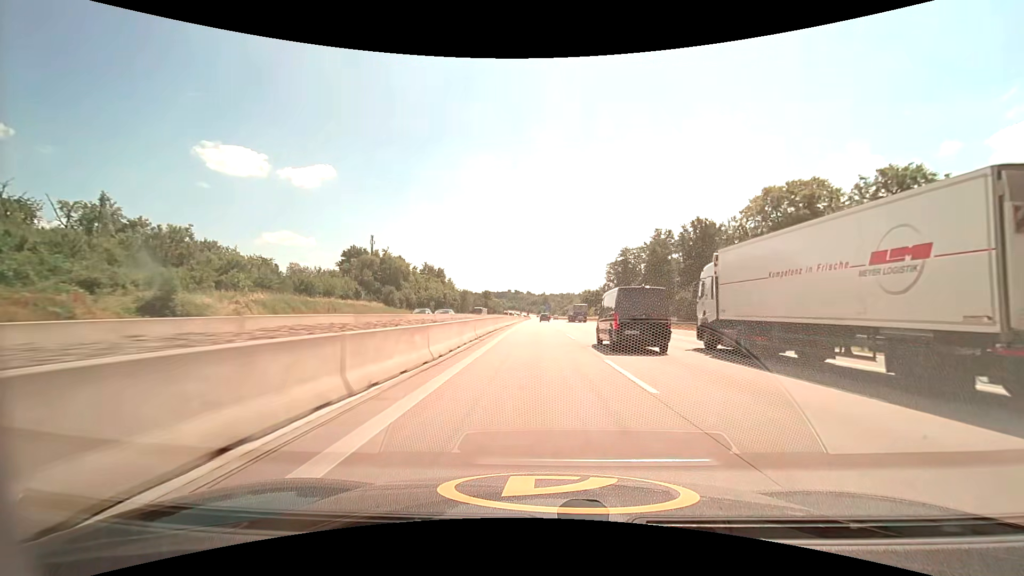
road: motorway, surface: asphalt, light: Day
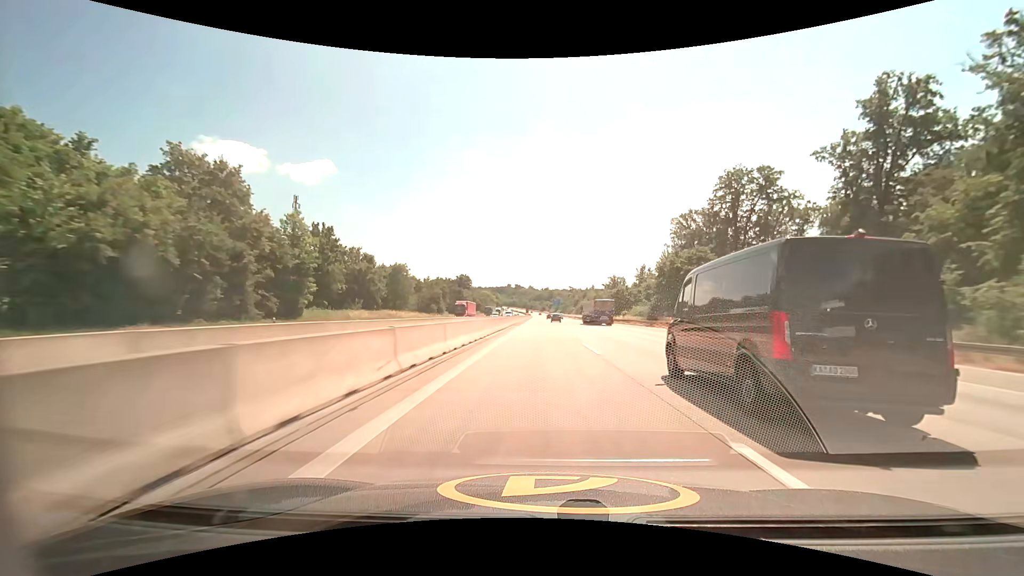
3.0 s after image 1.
(-1.0, +99.1) m; 0°
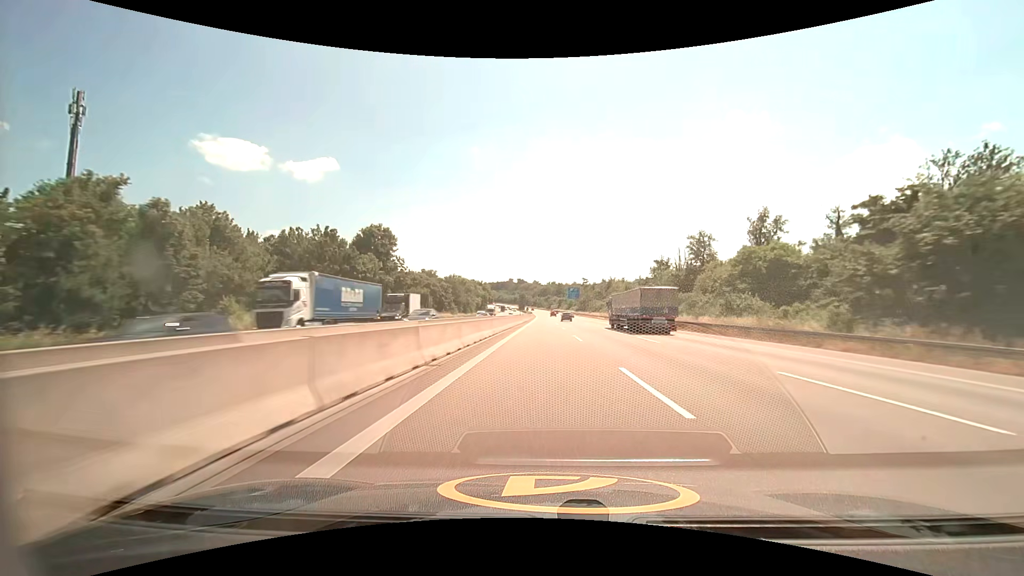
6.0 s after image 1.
(-0.4, +100.3) m; -1°
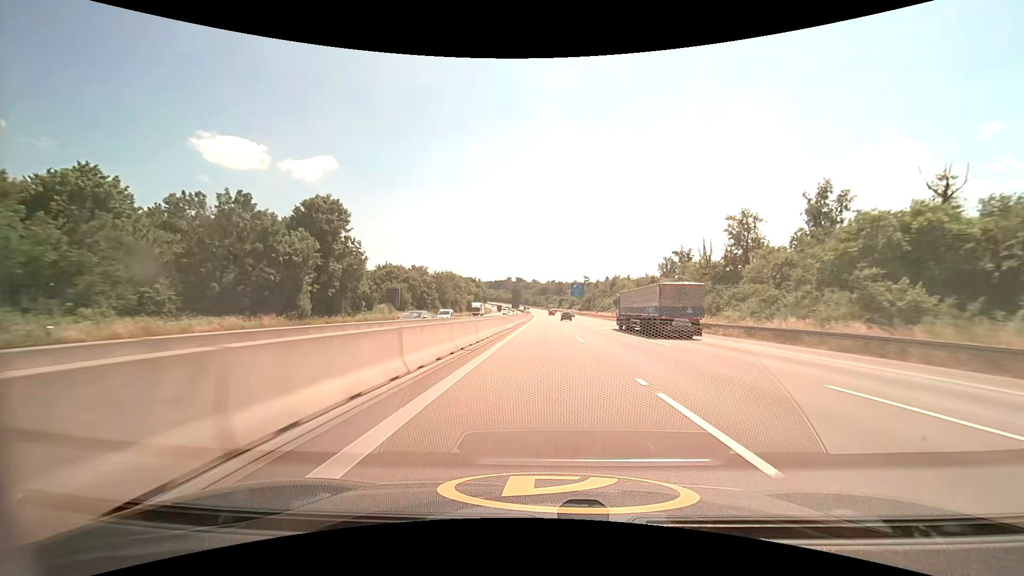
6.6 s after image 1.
(0.0, +20.1) m; 0°
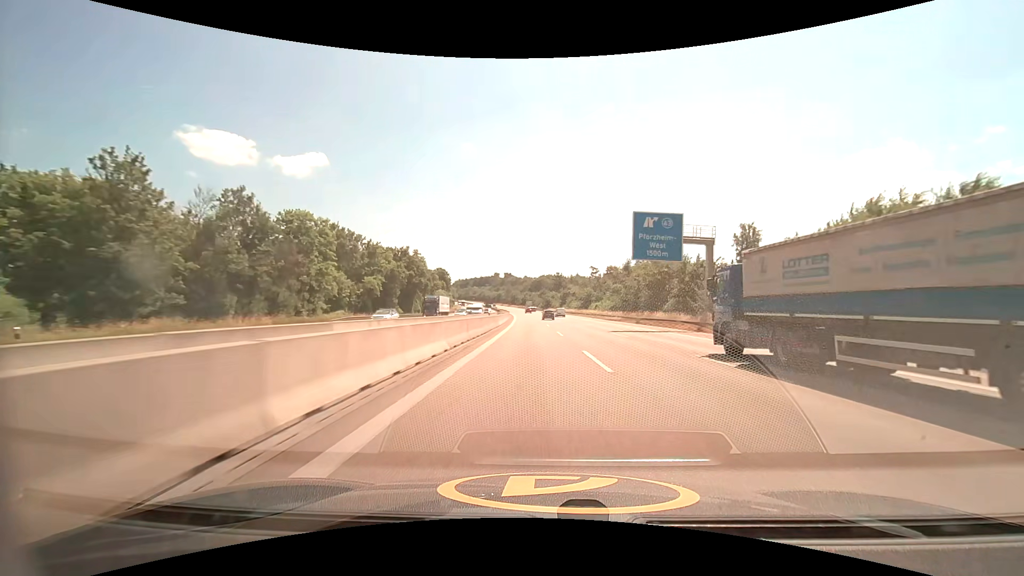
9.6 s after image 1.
(+0.6, +101.2) m; +1°
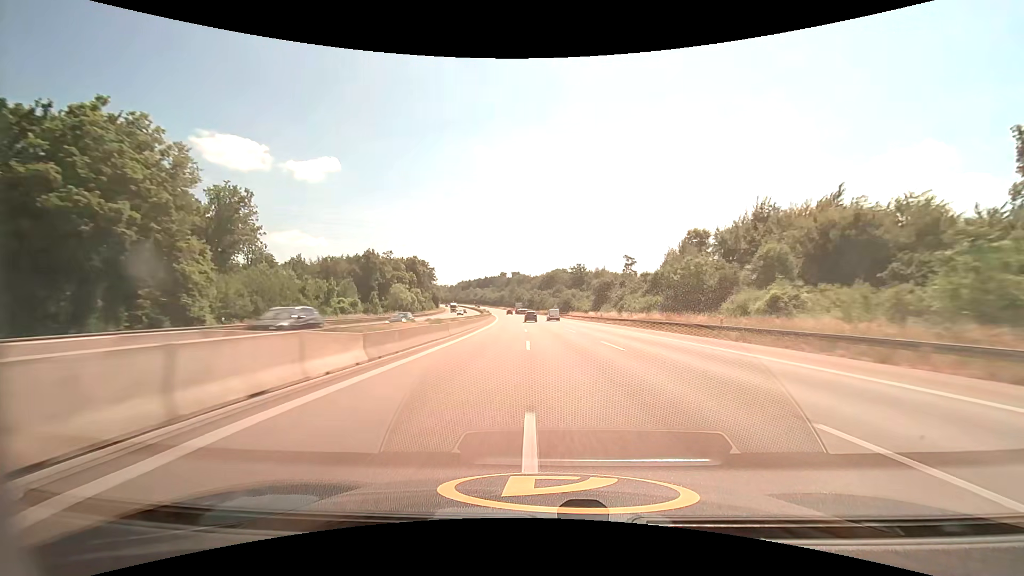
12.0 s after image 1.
(-0.4, +81.1) m; -1°
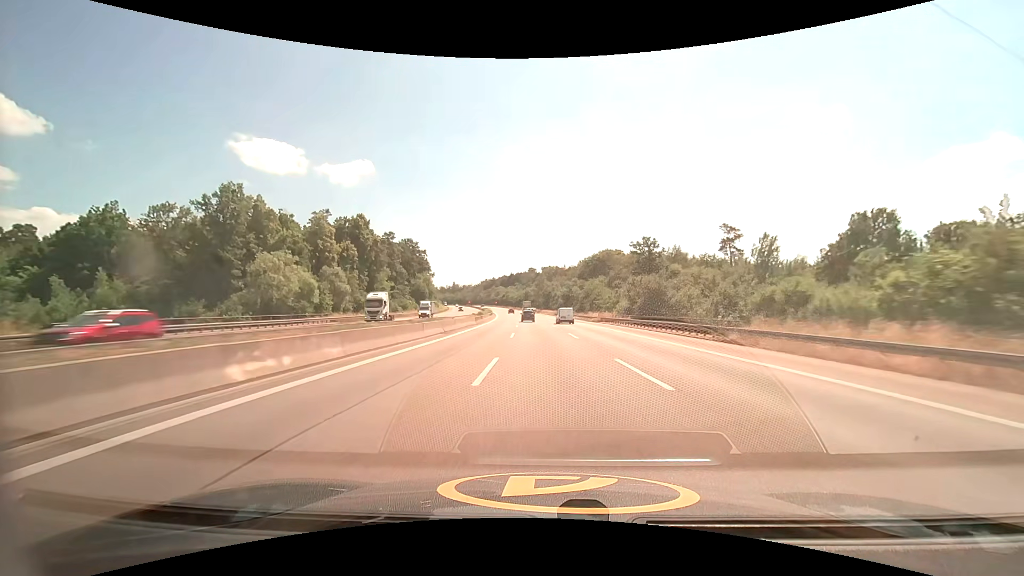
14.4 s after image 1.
(-2.4, +81.2) m; -4°
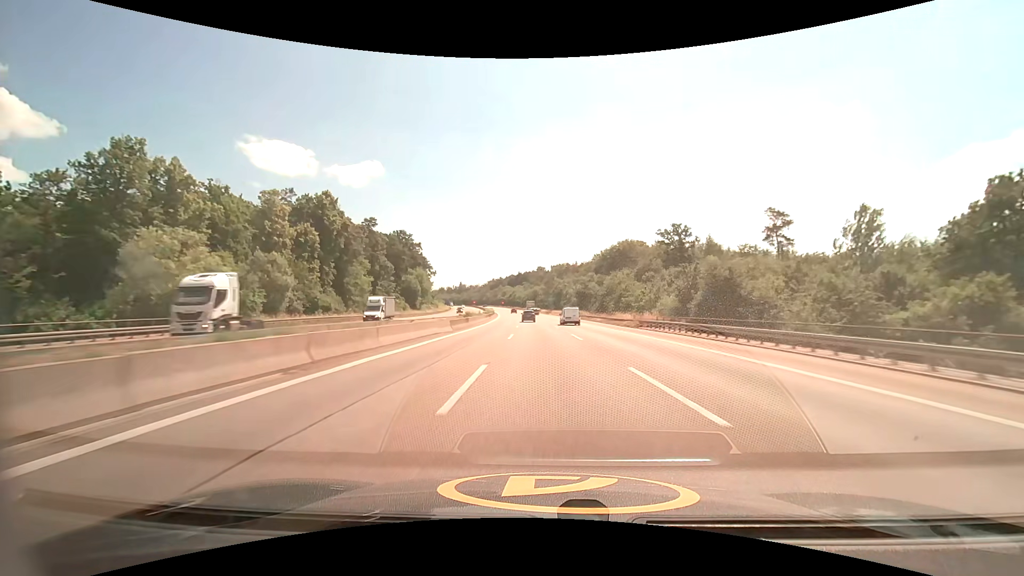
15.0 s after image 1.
(-0.2, +20.3) m; -1°
(0, +10) (0, +20) (0, +30) (-1, +40) (-1, +50) (-1, +60) (-2, +70) (-3, +80) (-3, +90) (-4, +100) m
